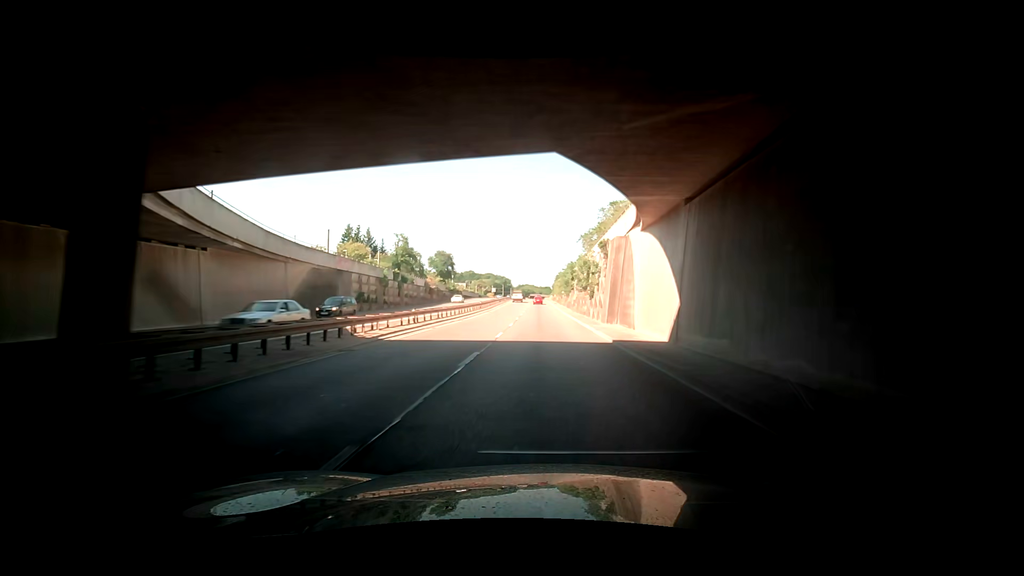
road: trunk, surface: asphalt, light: Day
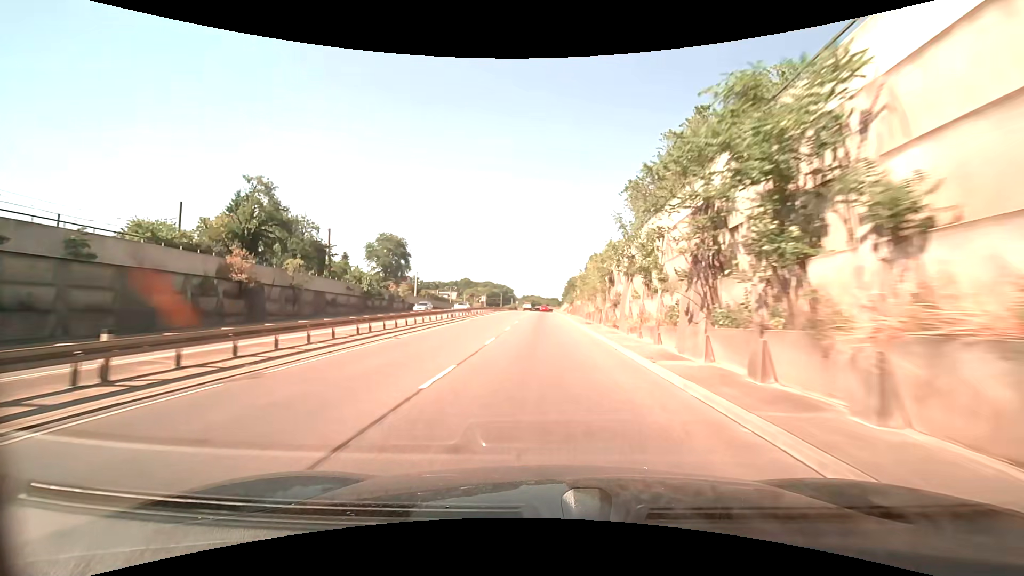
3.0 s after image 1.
(-2.7, +56.4) m; -3°
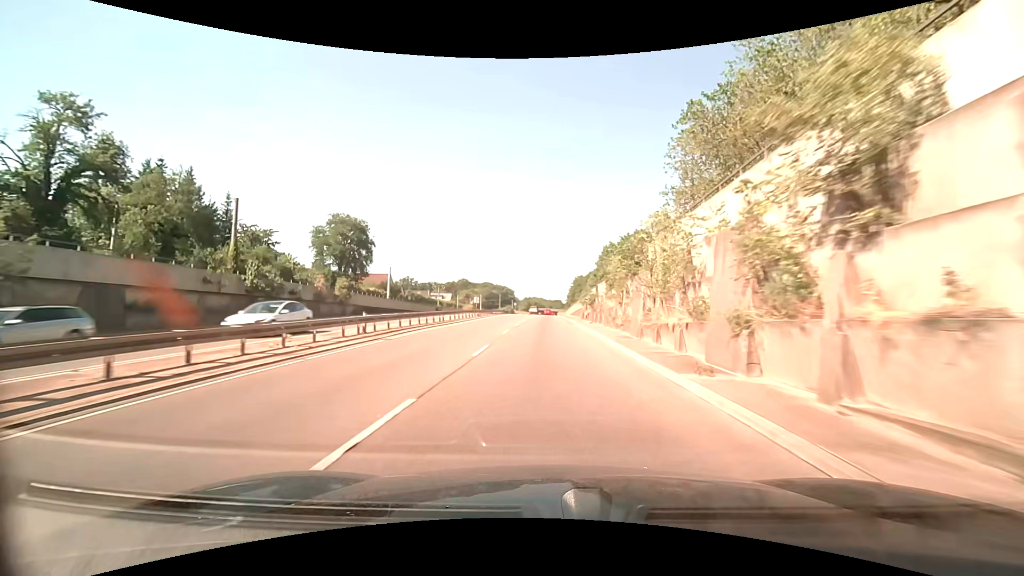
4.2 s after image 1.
(-0.1, +22.0) m; 0°
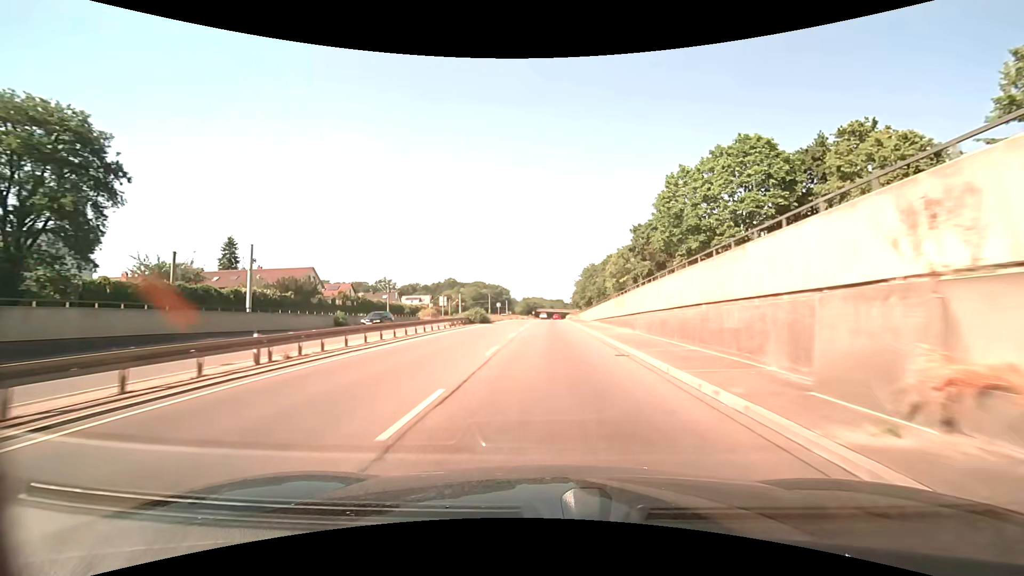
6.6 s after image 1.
(+0.1, +44.1) m; 0°
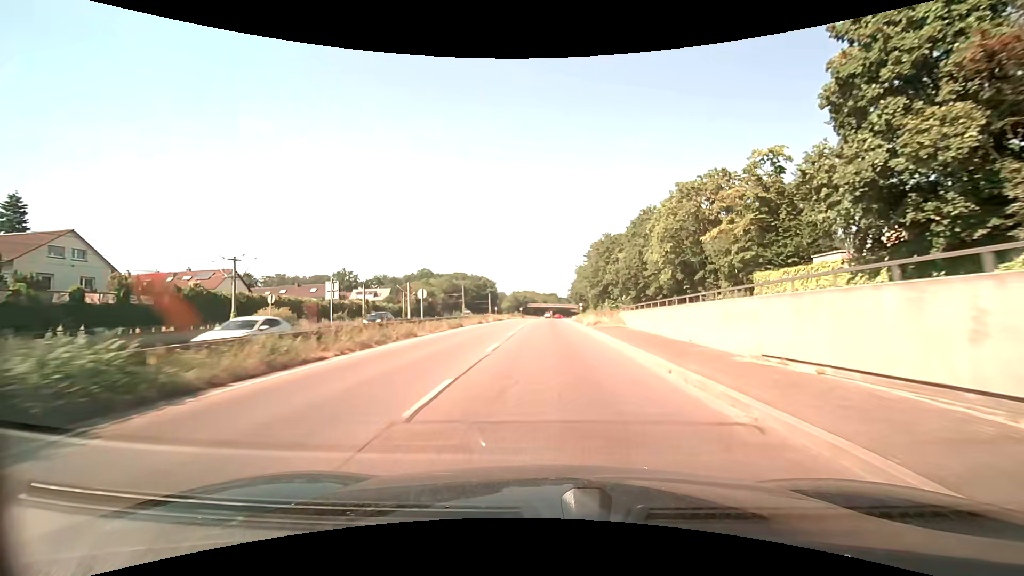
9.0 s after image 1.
(+0.1, +44.1) m; +1°
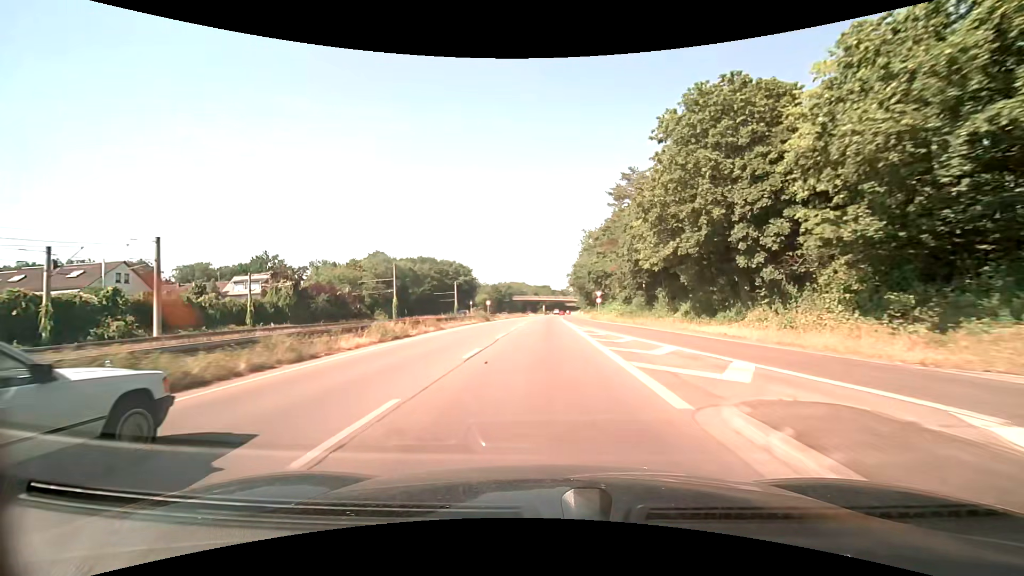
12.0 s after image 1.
(+0.8, +55.5) m; +1°
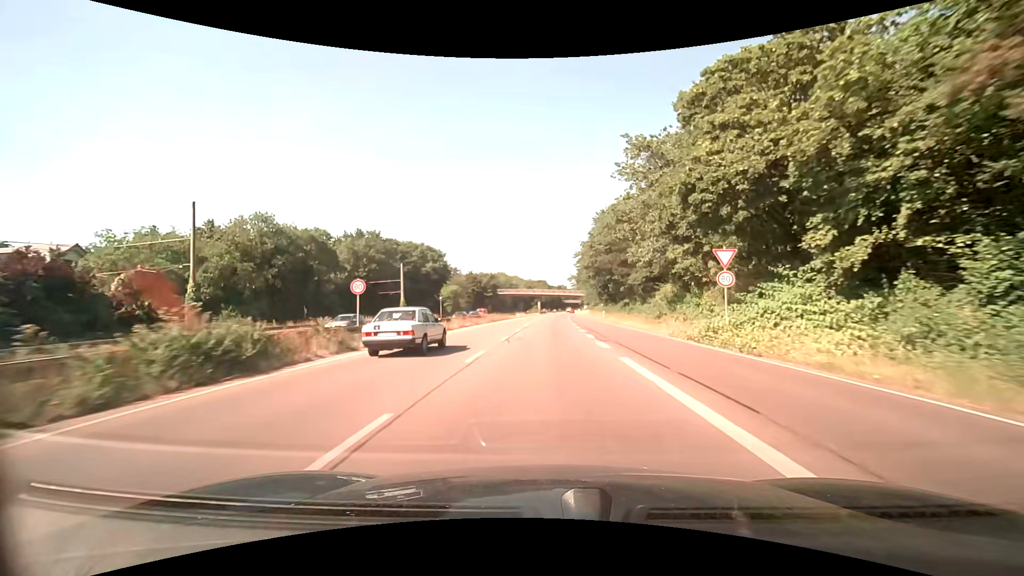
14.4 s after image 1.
(0.0, +45.8) m; 0°
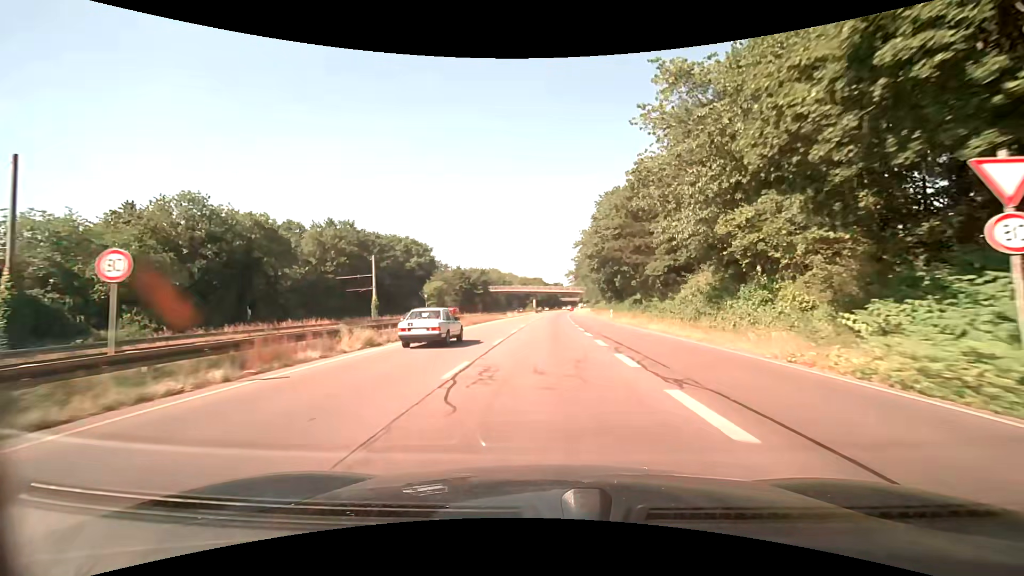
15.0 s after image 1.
(0.0, +11.7) m; 0°
(0, +10) (0, +20) (0, +30) (0, +40) (+1, +50) (+1, +60) (+1, +70) (+2, +80) (+2, +90) (+3, +100) m
